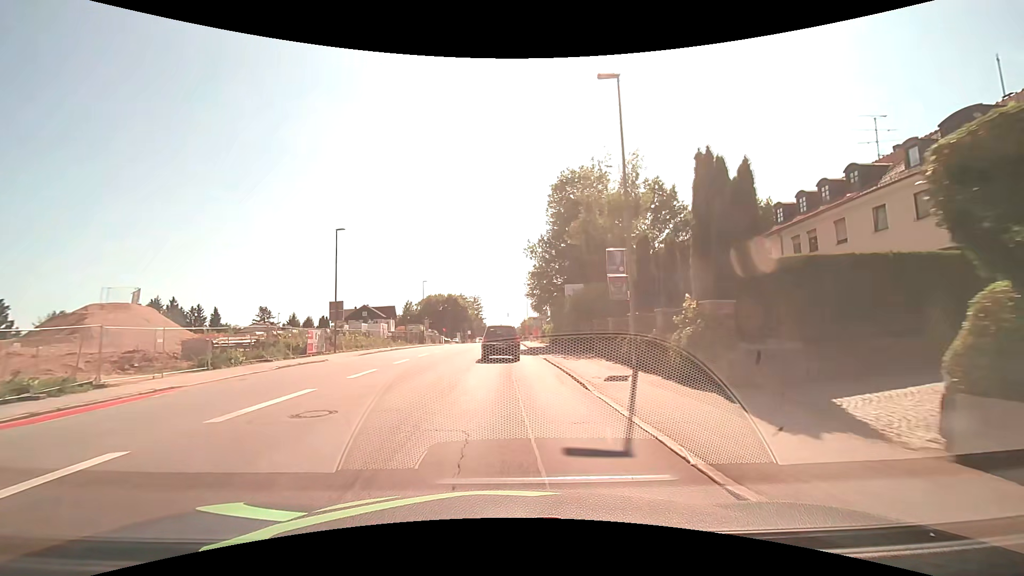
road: tertiary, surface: asphalt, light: Day
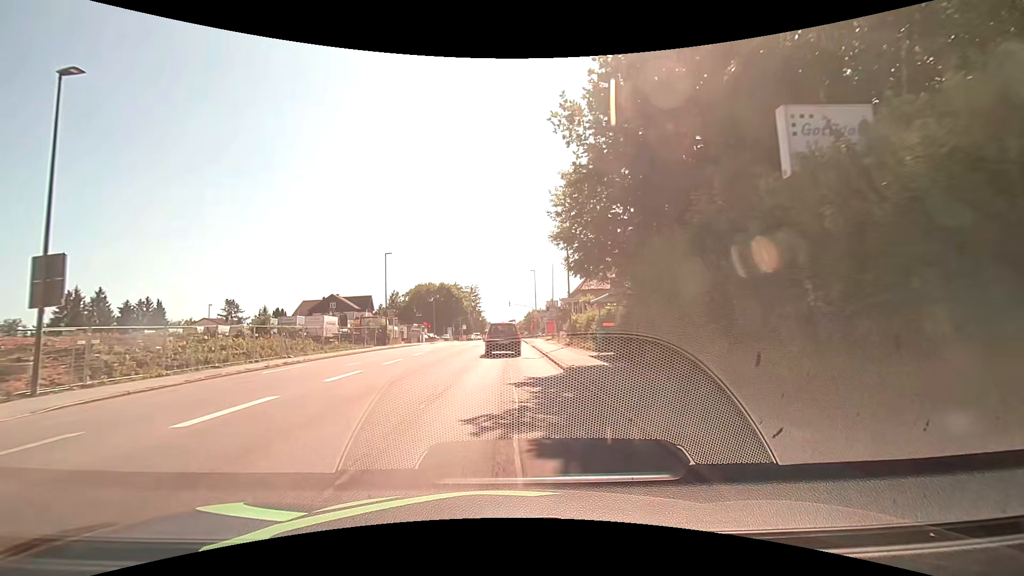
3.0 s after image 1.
(+0.1, +25.7) m; 0°
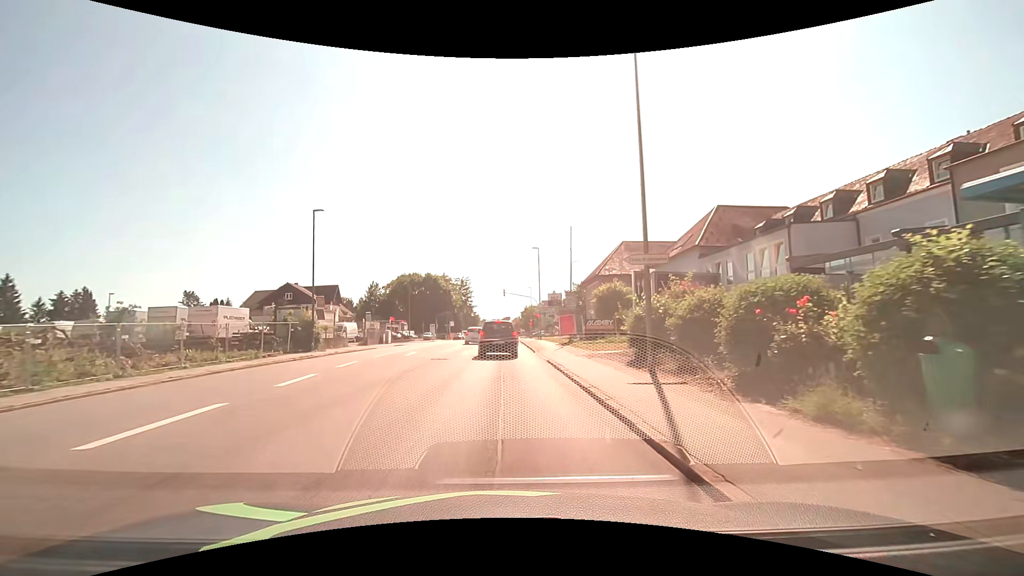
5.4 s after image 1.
(-0.1, +19.3) m; +1°
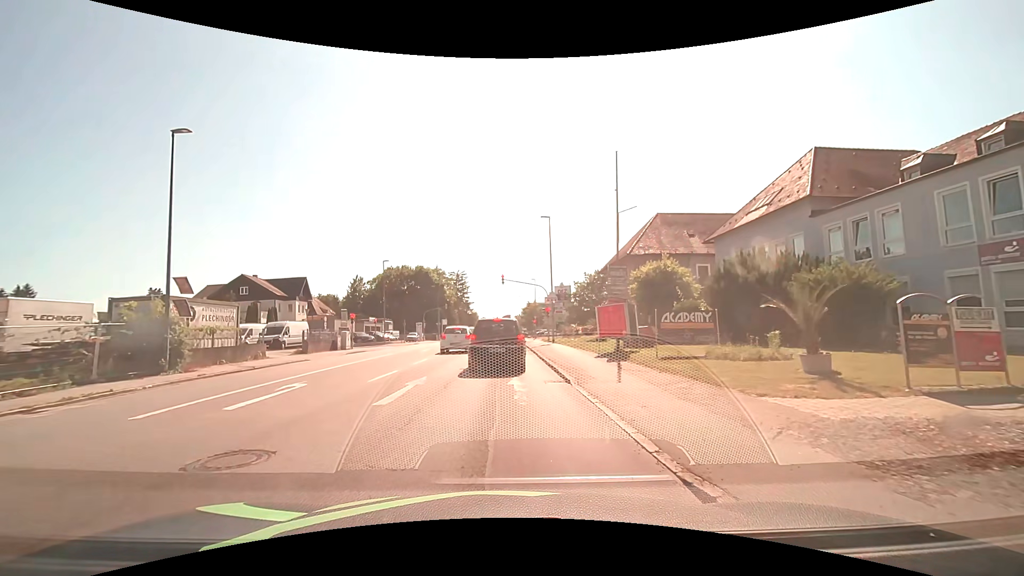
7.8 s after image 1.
(-0.1, +14.9) m; 0°
(0, +10) (0, +20) (0, +30) (0, +40) (-1, +50) (-1, +60) (-1, +70) (-1, +80) (-1, +90) (-1, +100) m
